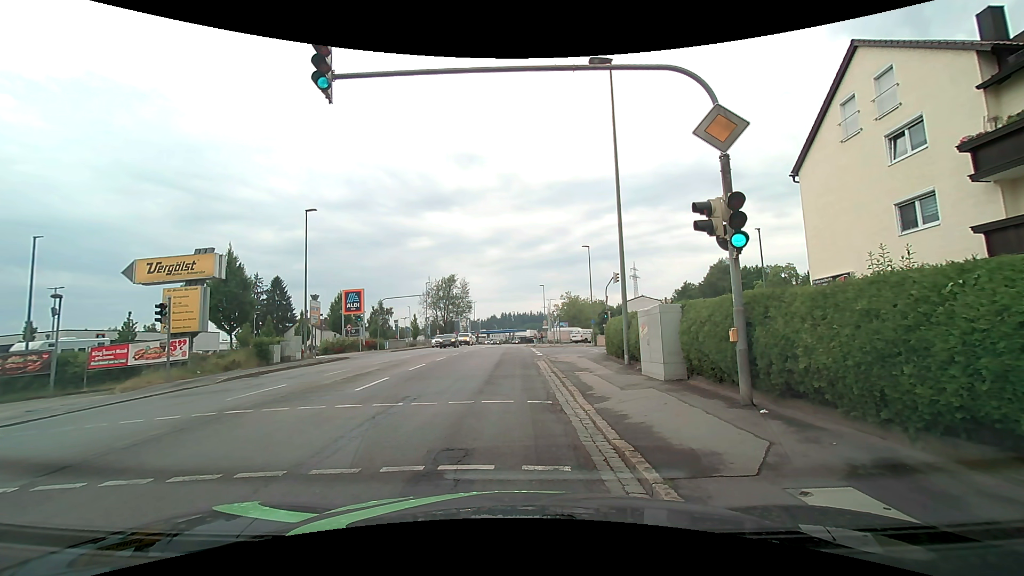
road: tertiary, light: Day
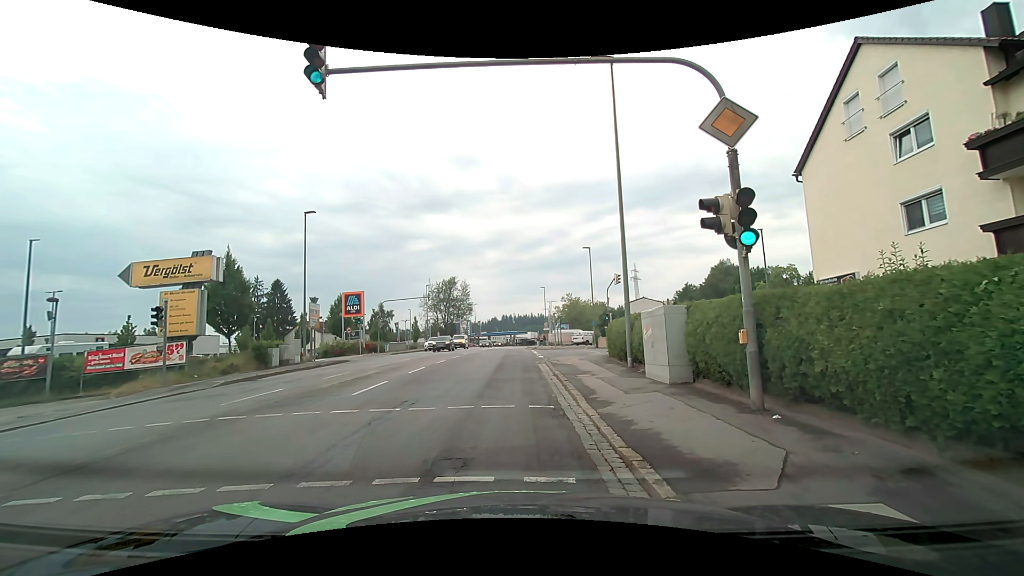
(0.0, +0.3) m; 0°
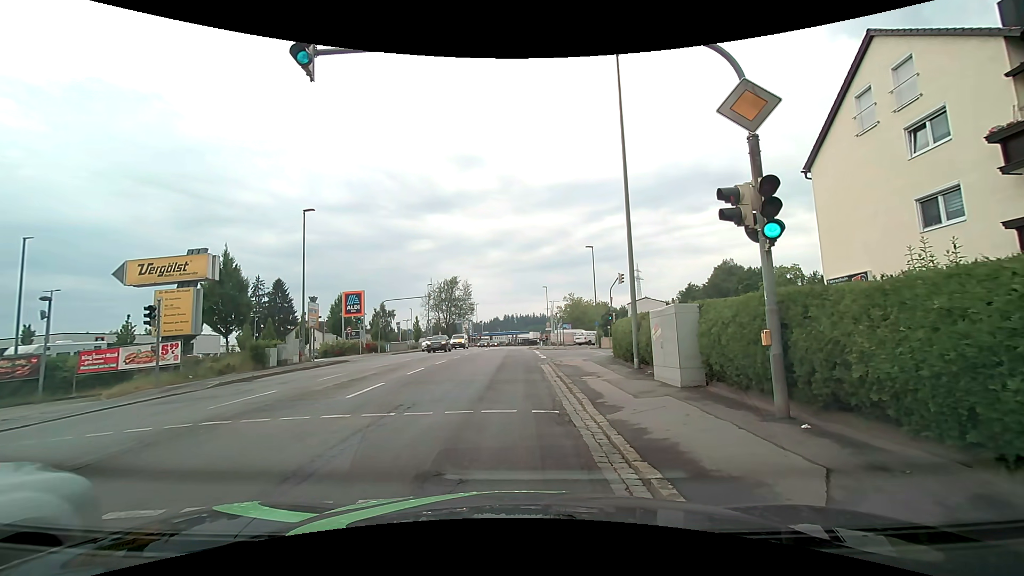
(0.0, +0.6) m; 0°
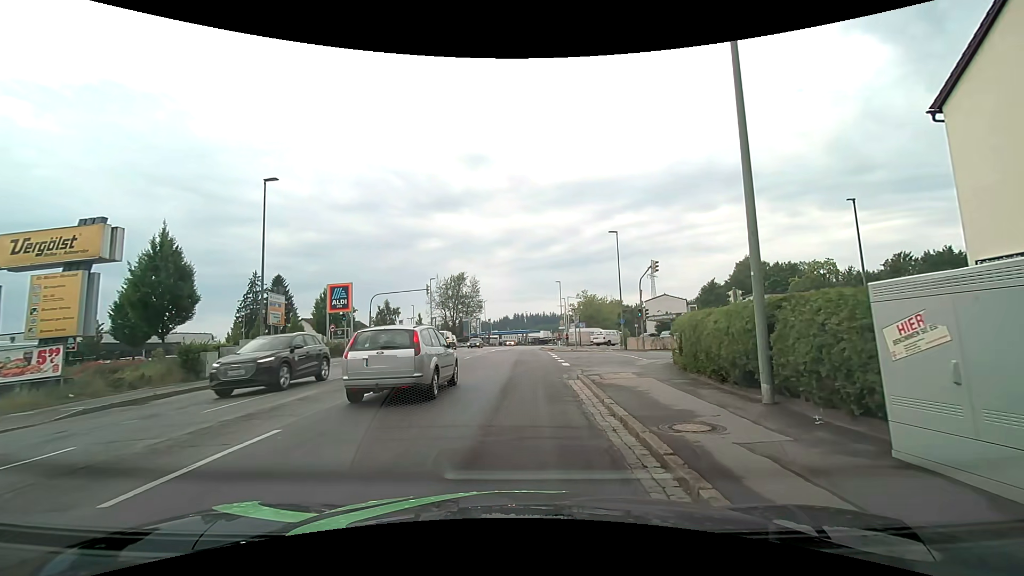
(-0.3, +7.3) m; -2°
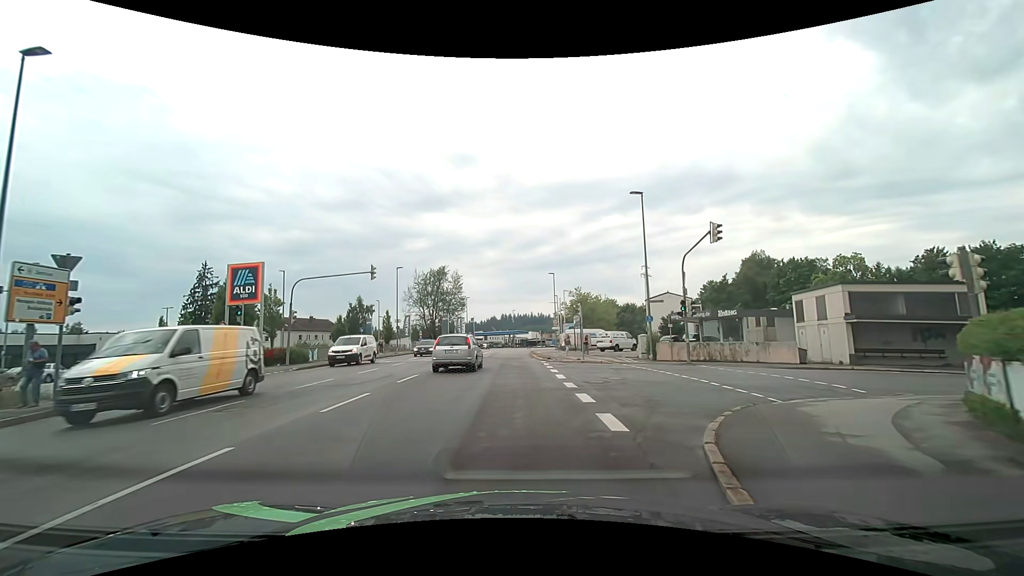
(+0.3, +13.2) m; +1°
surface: asphalt
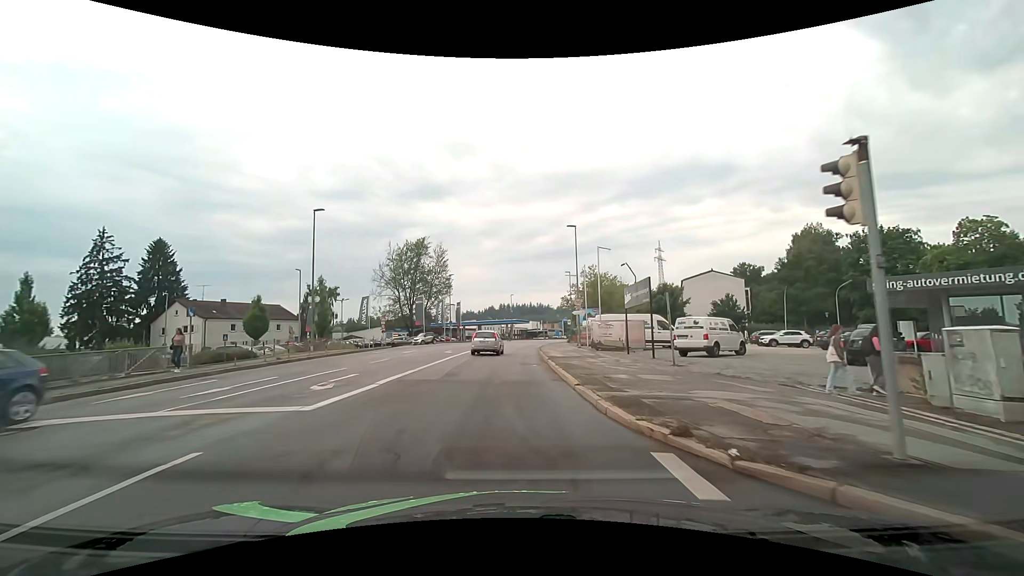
(+0.1, +24.9) m; +1°
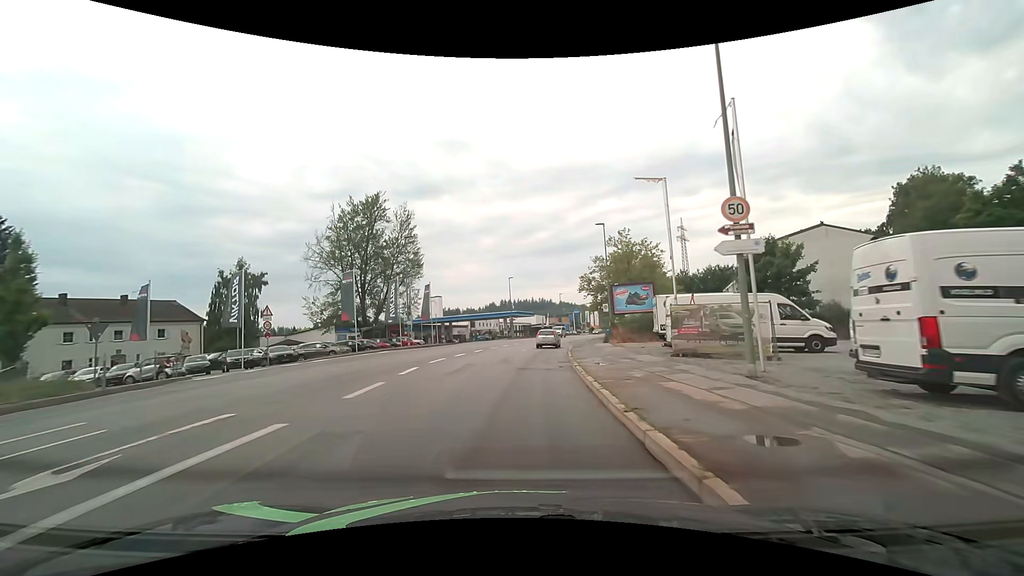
(+0.1, +30.0) m; 0°
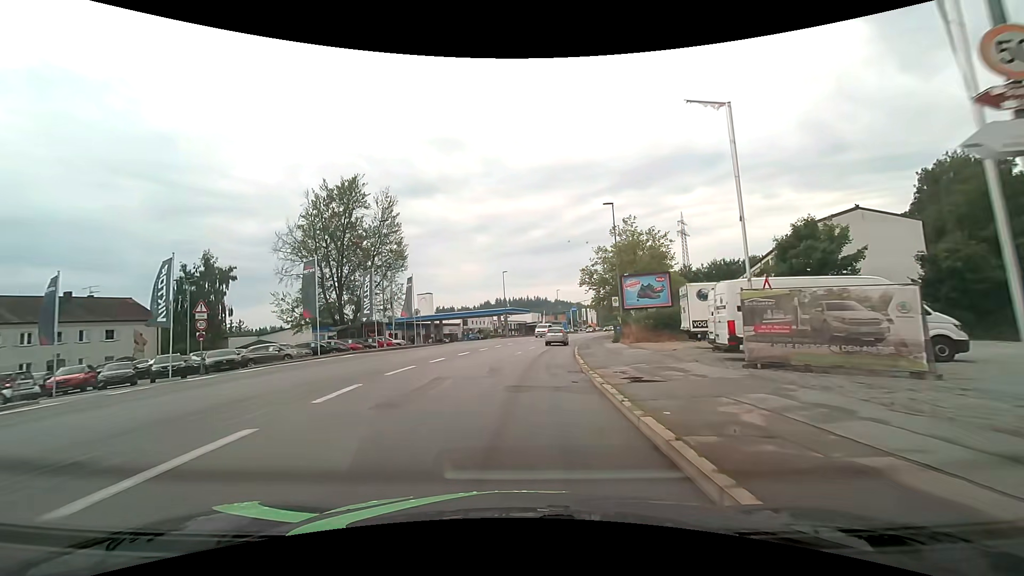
(0.0, +6.5) m; +1°
(0, +10) (+1, +20) (+1, +30) (+2, +40) (+4, +50) (+6, +60) (+8, +69) (+11, +79) (+14, +89) (+16, +98) m
